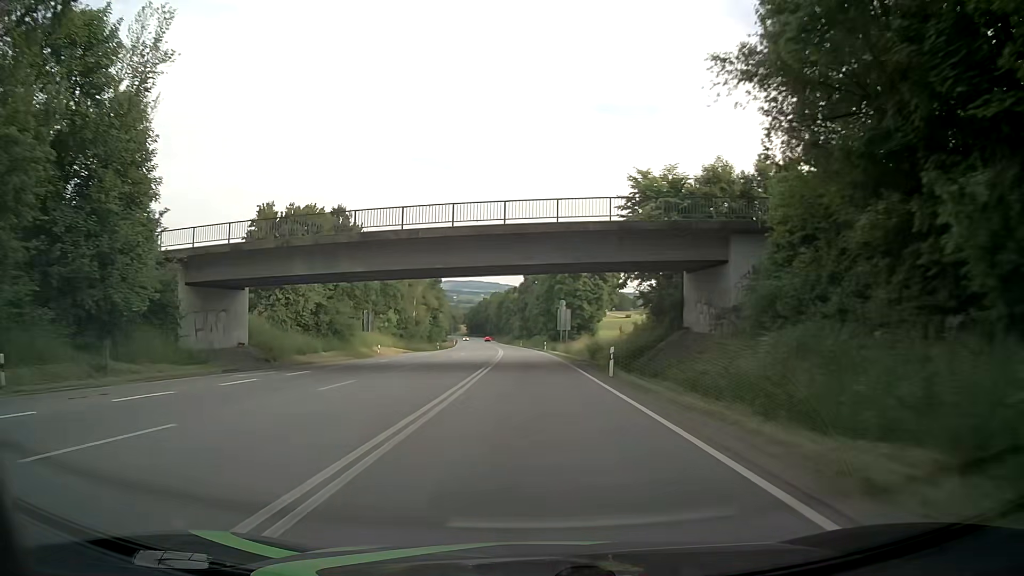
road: primary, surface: asphalt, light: Day
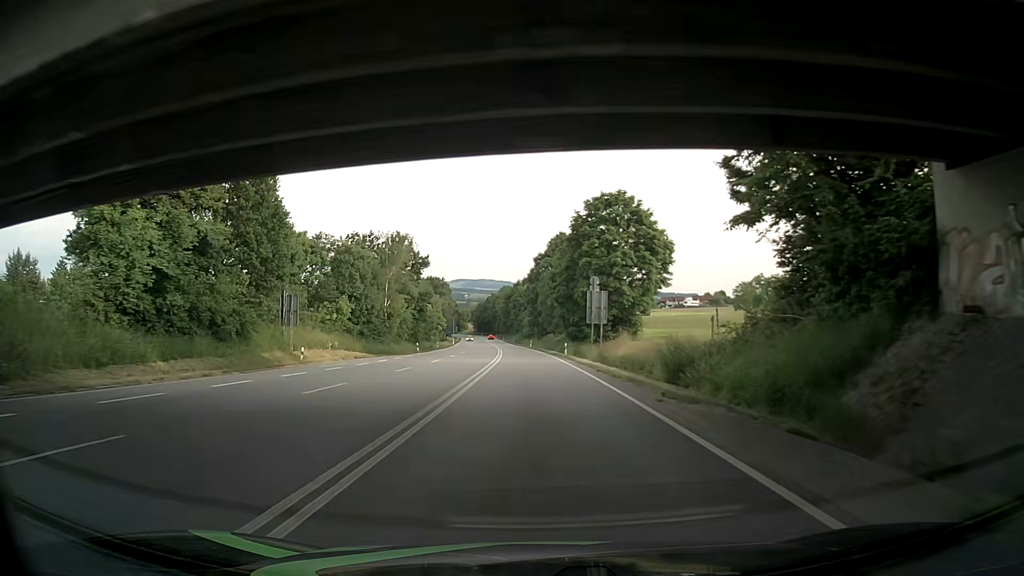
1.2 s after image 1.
(-0.2, +25.4) m; -1°
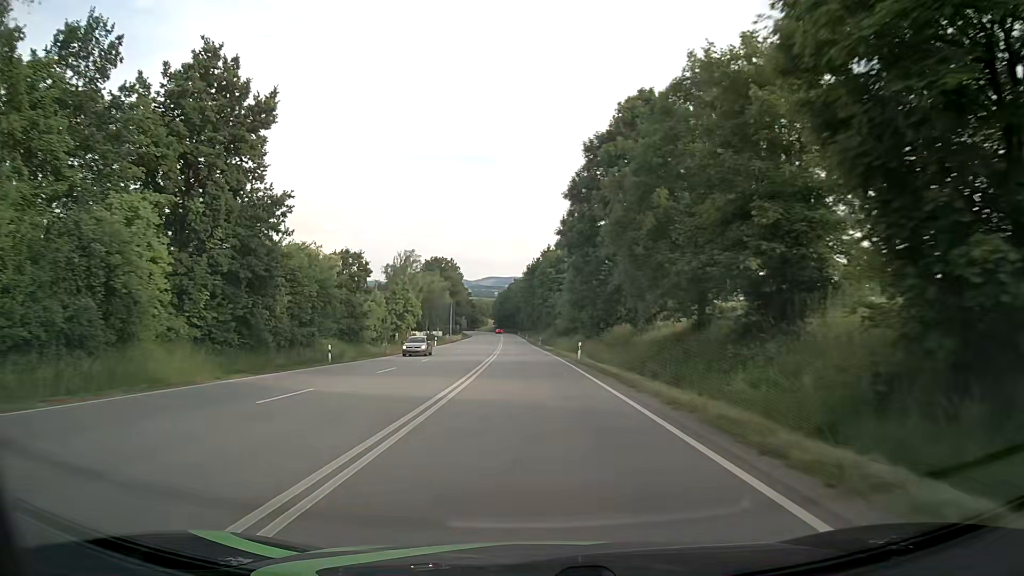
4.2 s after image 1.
(-1.7, +63.1) m; -3°
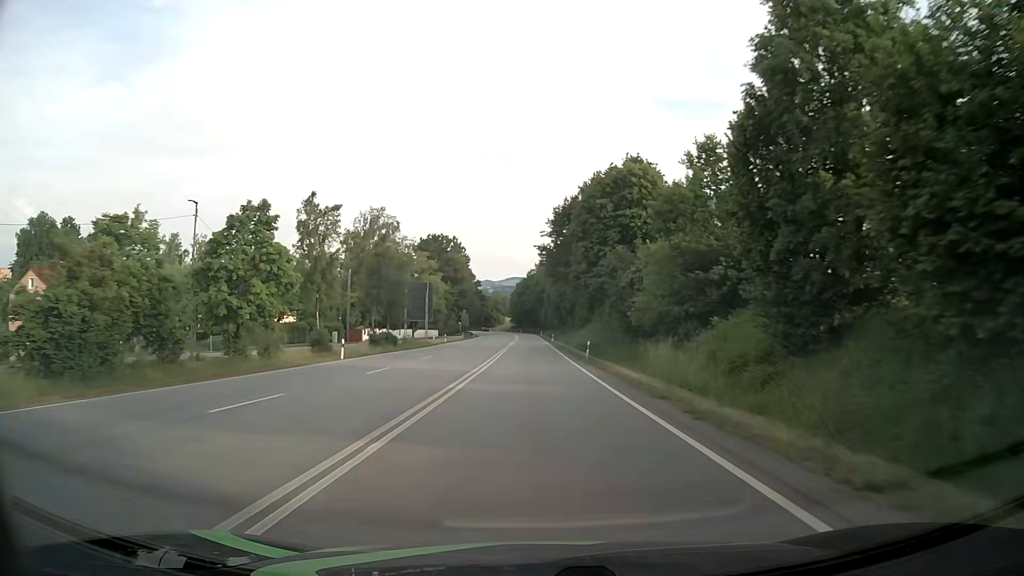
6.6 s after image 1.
(-1.0, +50.2) m; -2°
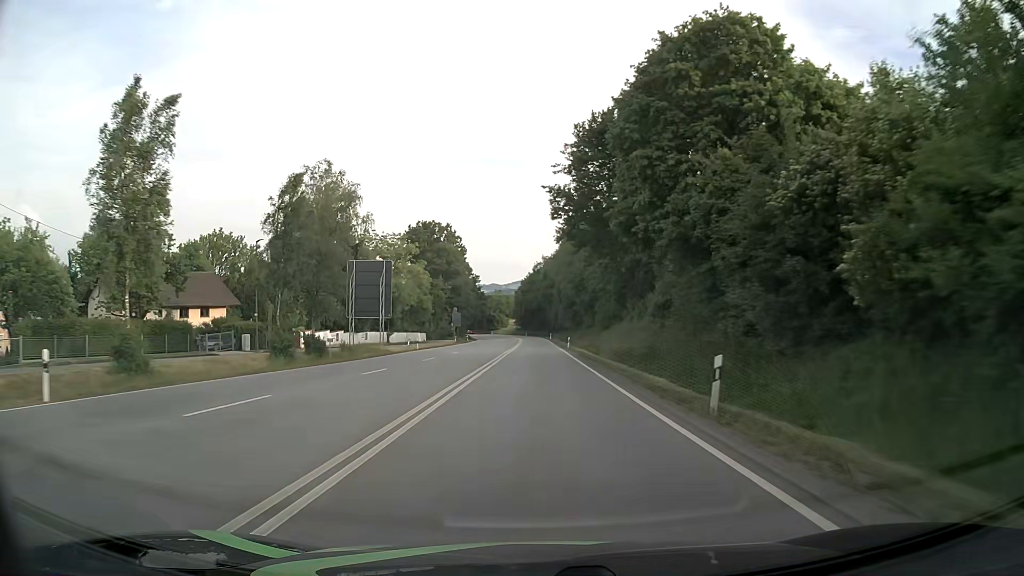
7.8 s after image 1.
(-0.1, +25.0) m; 0°
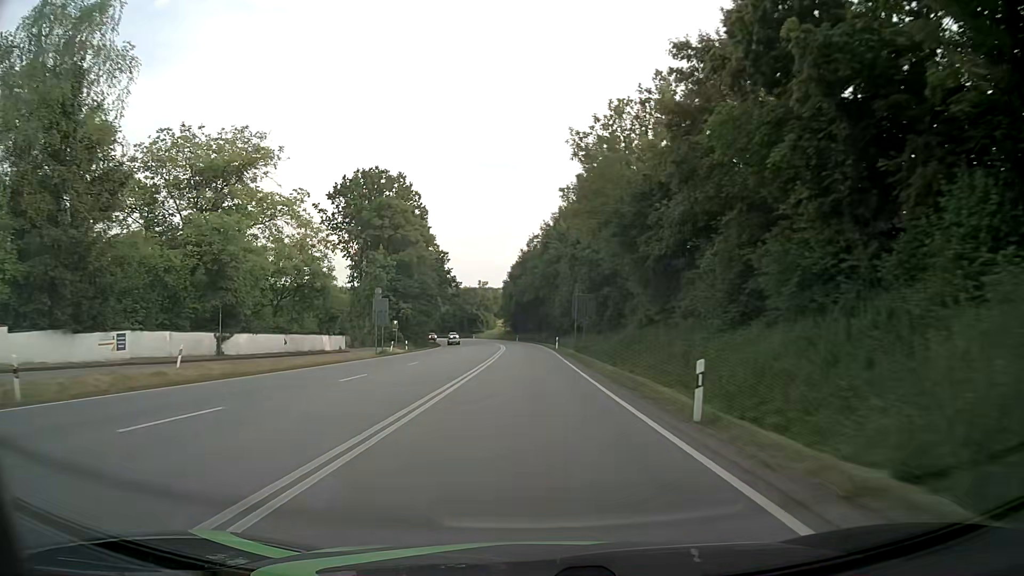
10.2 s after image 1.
(0.0, +49.9) m; 0°
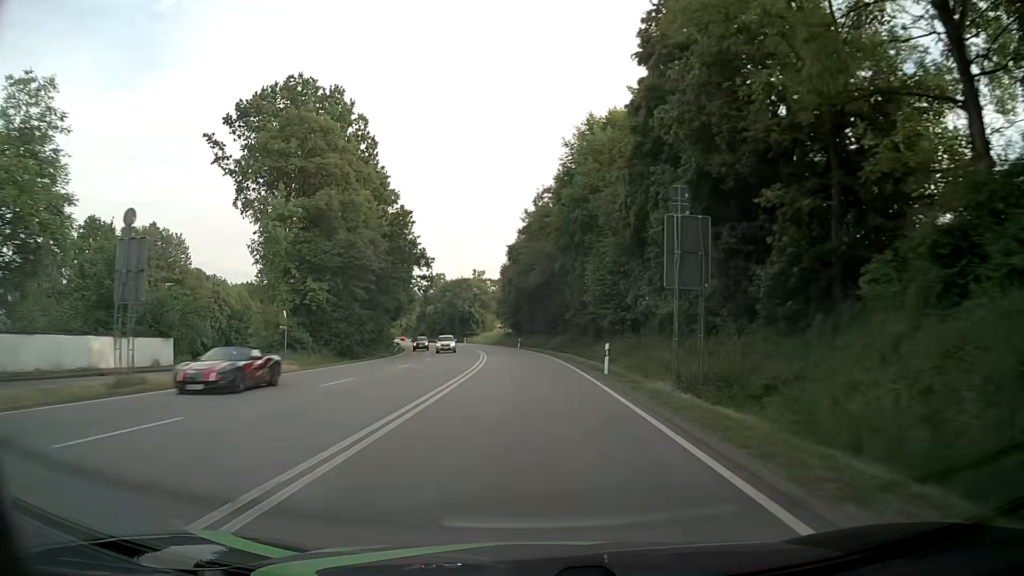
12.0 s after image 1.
(-0.2, +37.5) m; -1°
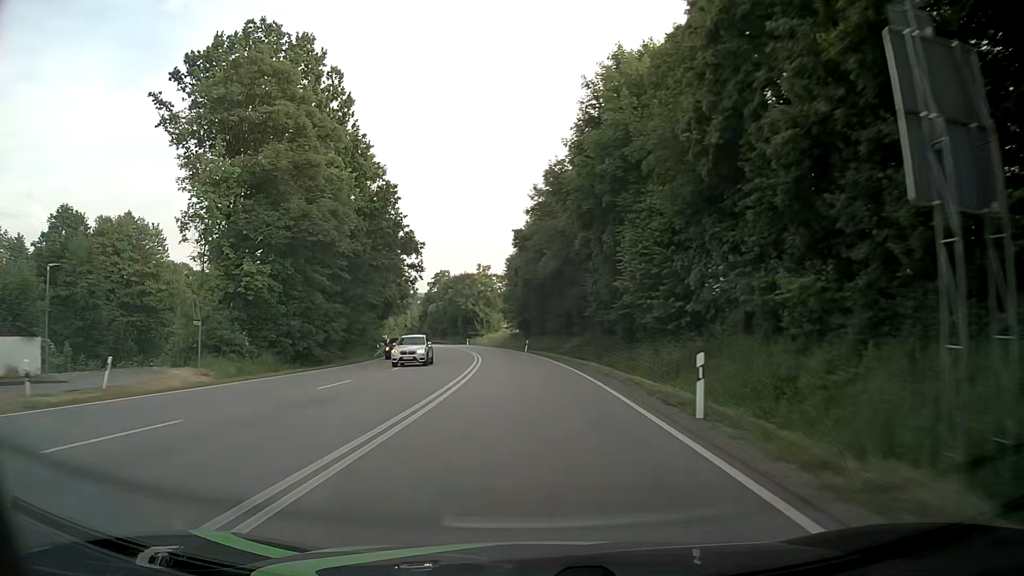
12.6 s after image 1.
(0.0, +12.5) m; -1°
(0, +10) (0, +20) (-1, +30) (-1, +40) (-2, +50) (-3, +60) (-5, +70) (-7, +80) (-8, +89) (-11, +99) m
